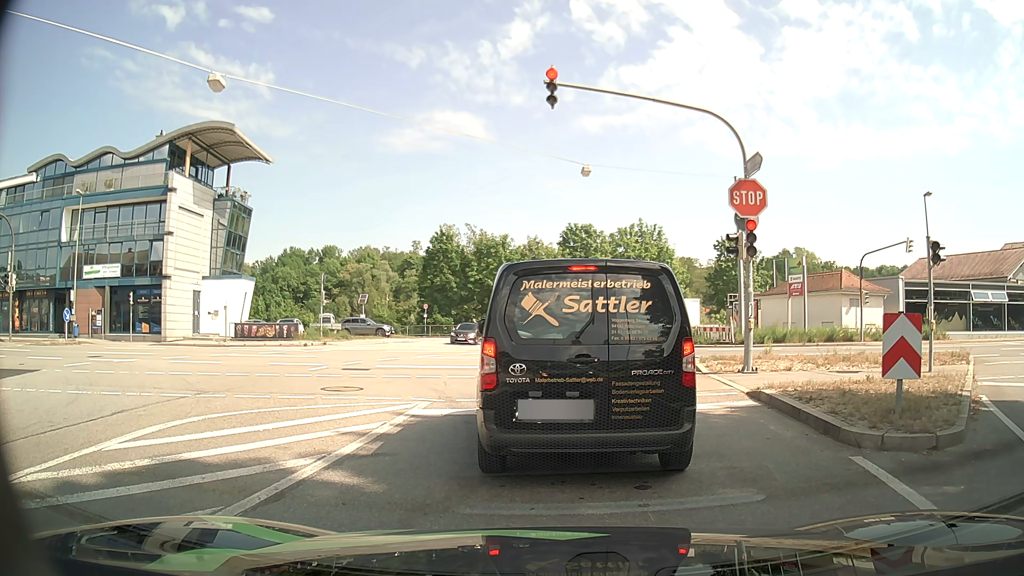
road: tertiary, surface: asphalt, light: Day
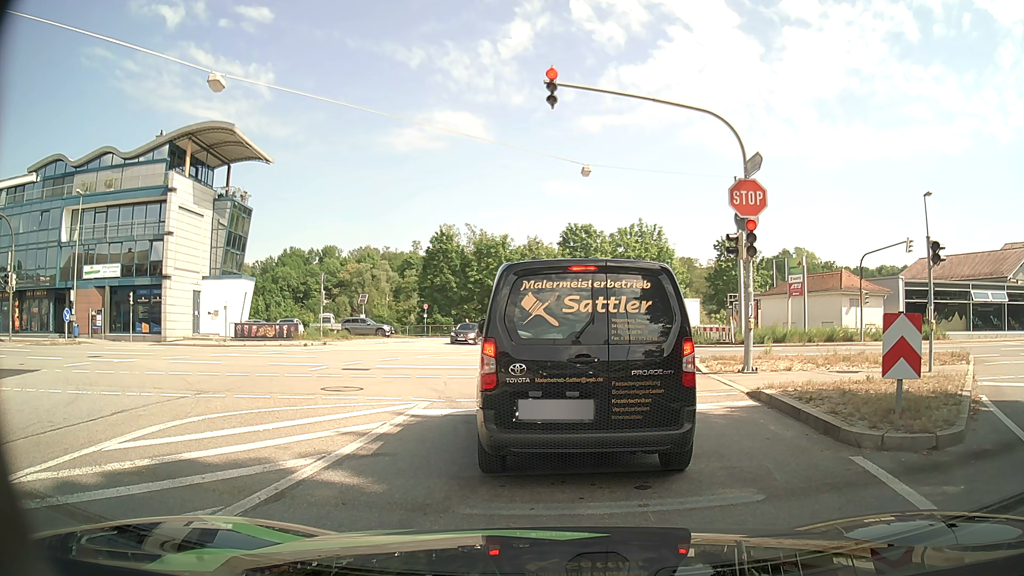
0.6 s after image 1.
(0.0, 0.0) m; 0°
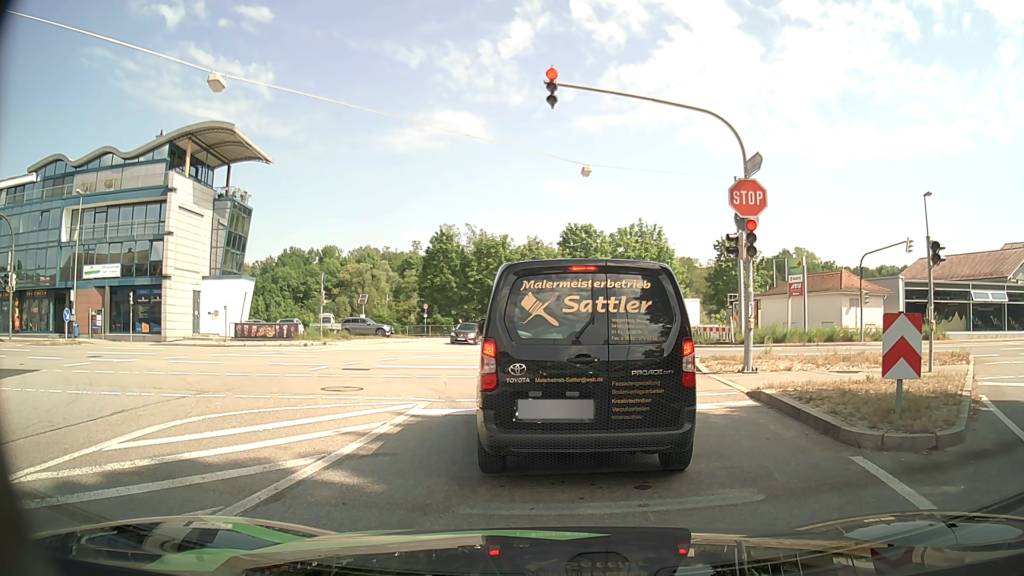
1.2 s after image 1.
(0.0, 0.0) m; 0°
(0, +10) (-2, +20) (-7, +29) (-16, +33) (-26, +32) (-36, +31) (-45, +30) (-55, +29) (-65, +28) (-75, +27) m
